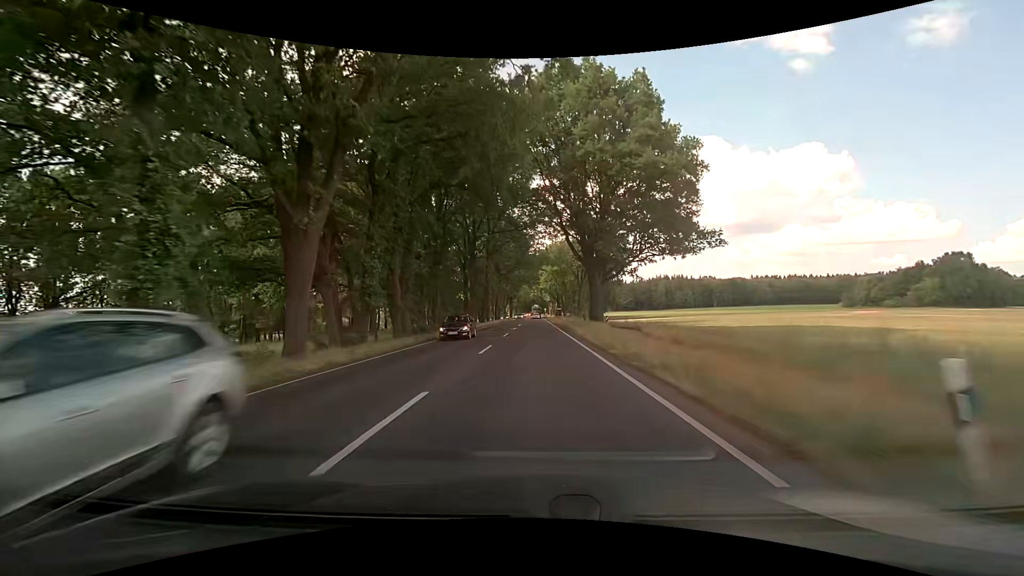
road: primary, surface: asphalt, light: Day
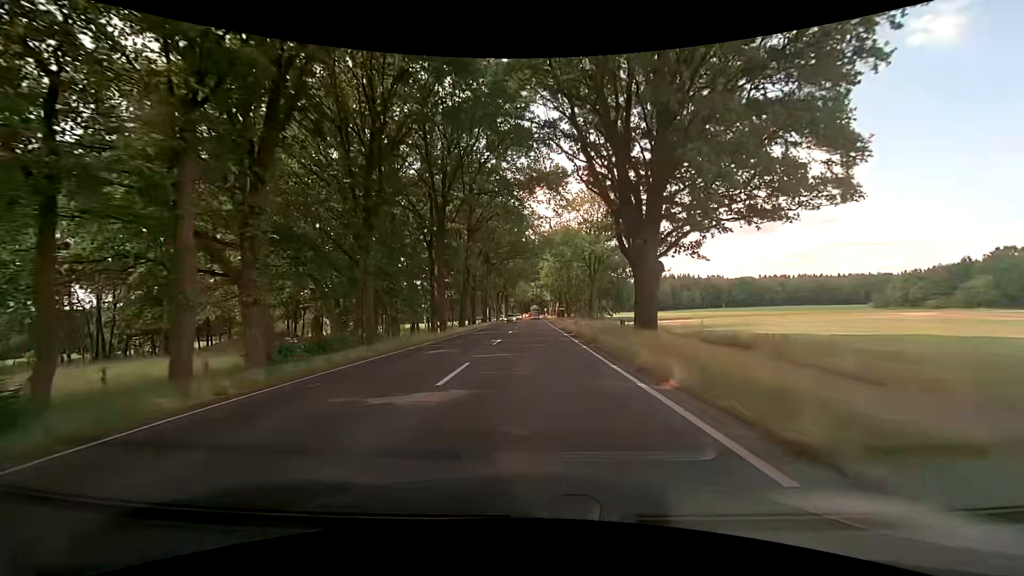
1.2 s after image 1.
(+0.1, +19.7) m; 0°
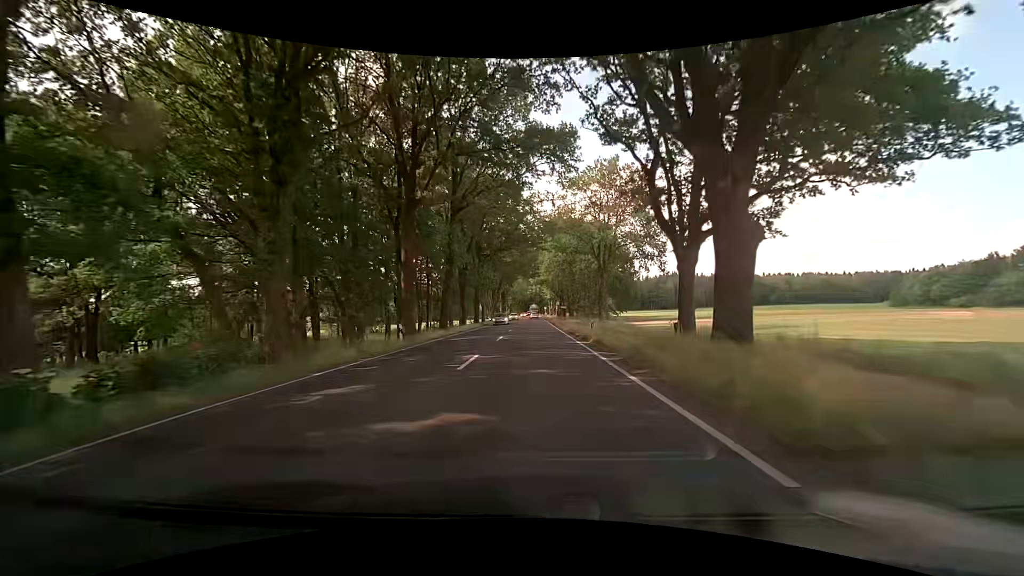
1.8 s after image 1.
(0.0, +9.9) m; 0°
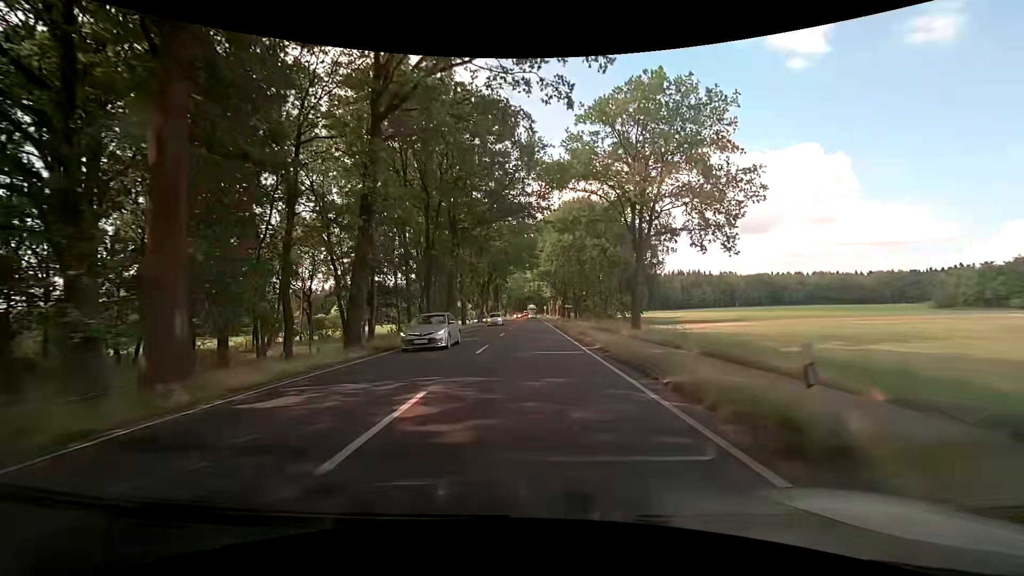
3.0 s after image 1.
(0.0, +19.9) m; +1°
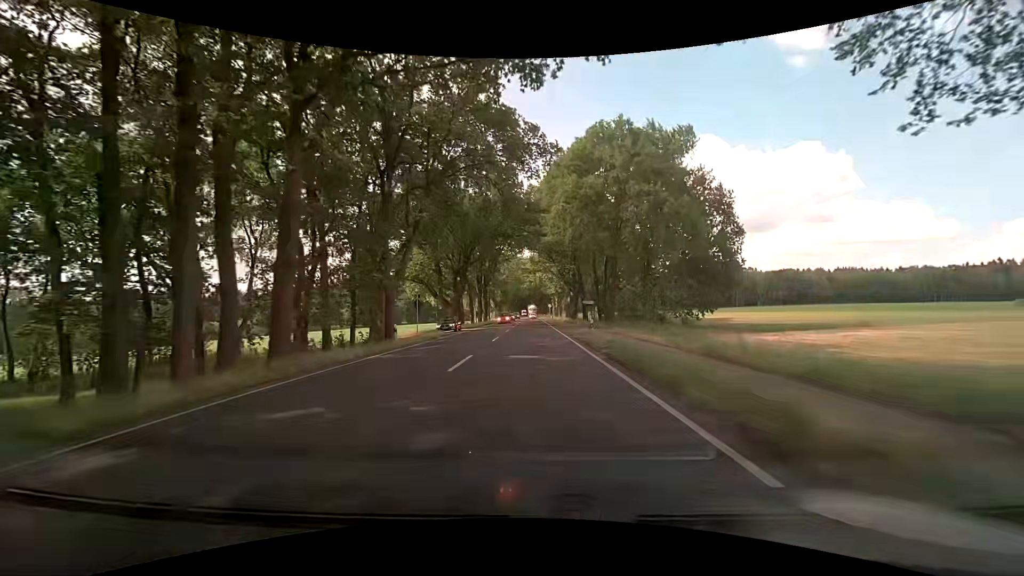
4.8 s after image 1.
(-0.5, +30.0) m; -1°
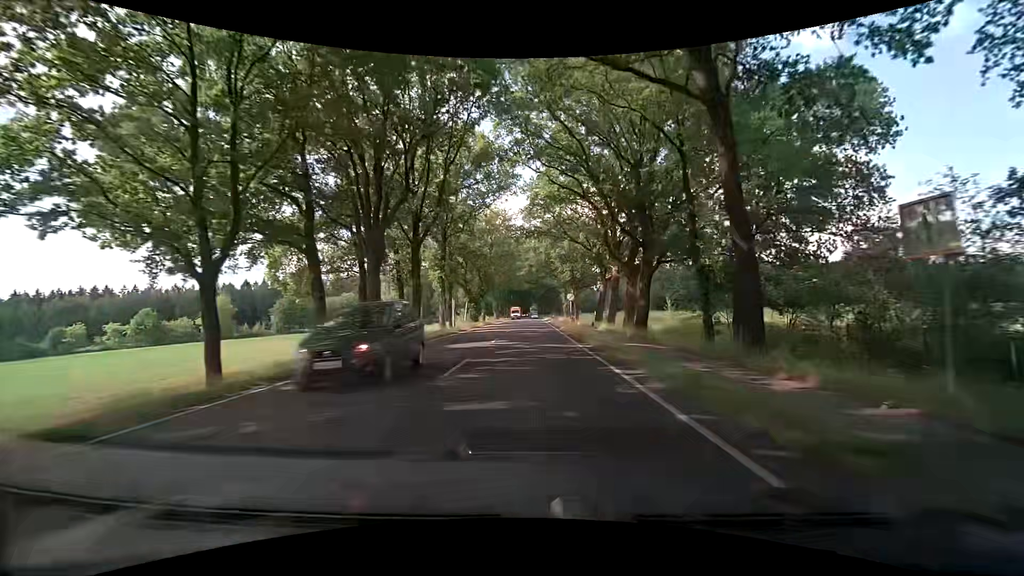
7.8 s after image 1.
(-0.6, +50.5) m; -1°
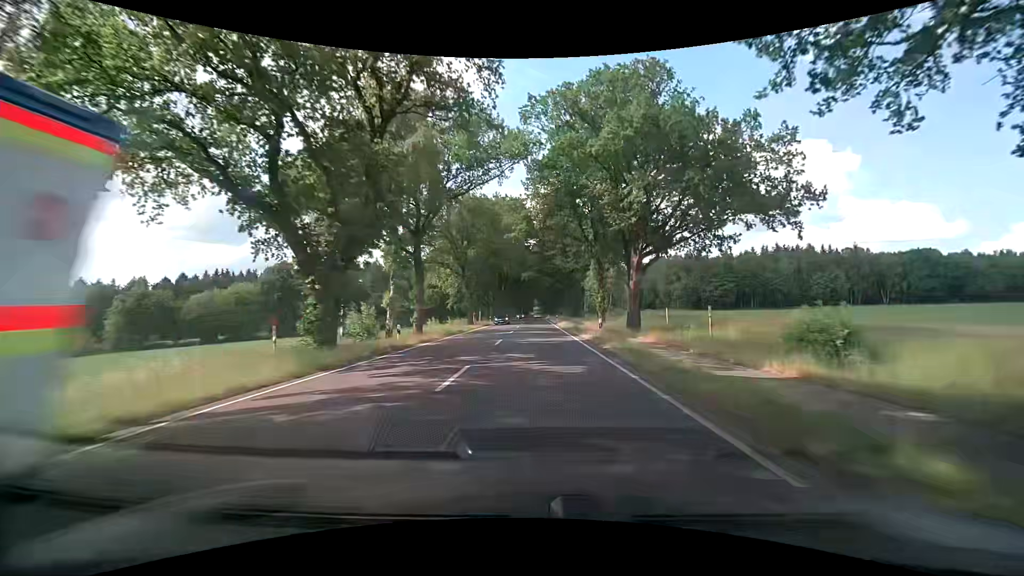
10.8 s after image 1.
(0.0, +51.2) m; +1°
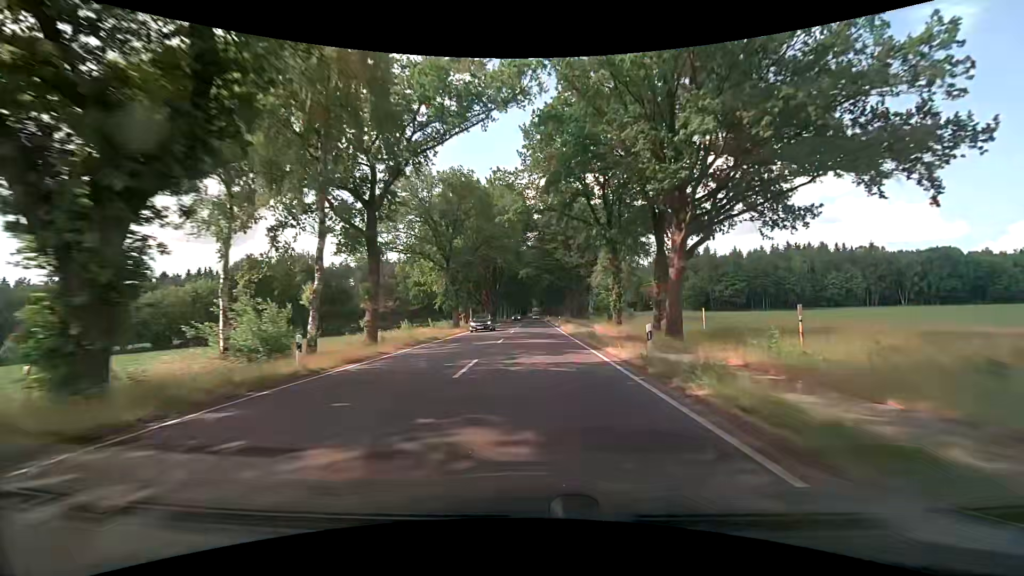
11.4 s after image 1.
(0.0, +10.4) m; 0°
(0, +10) (0, +20) (0, +30) (0, +40) (0, +50) (0, +60) (+1, +70) (+1, +80) (+1, +90) (+1, +100) m
